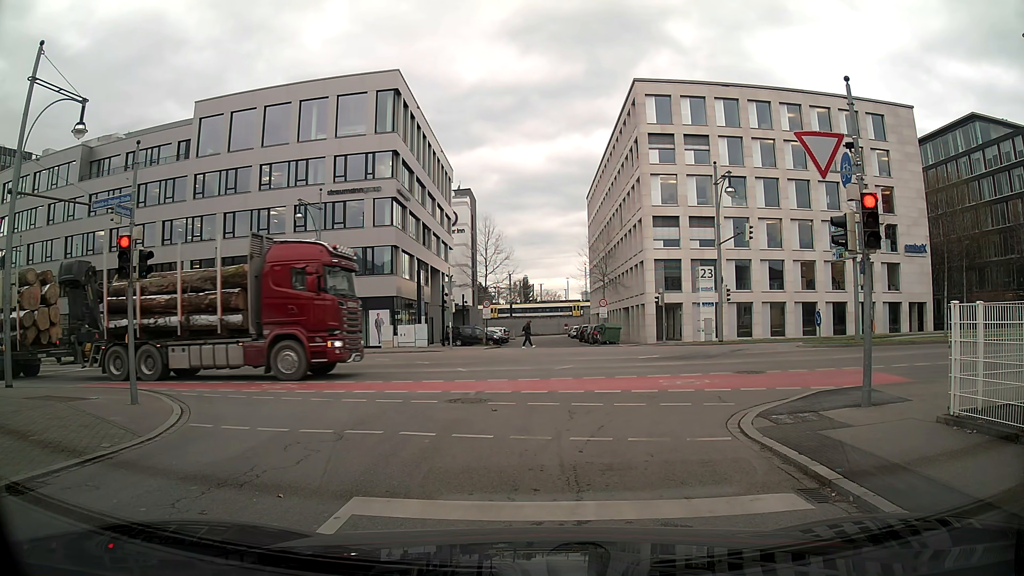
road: residential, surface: asphalt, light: Day
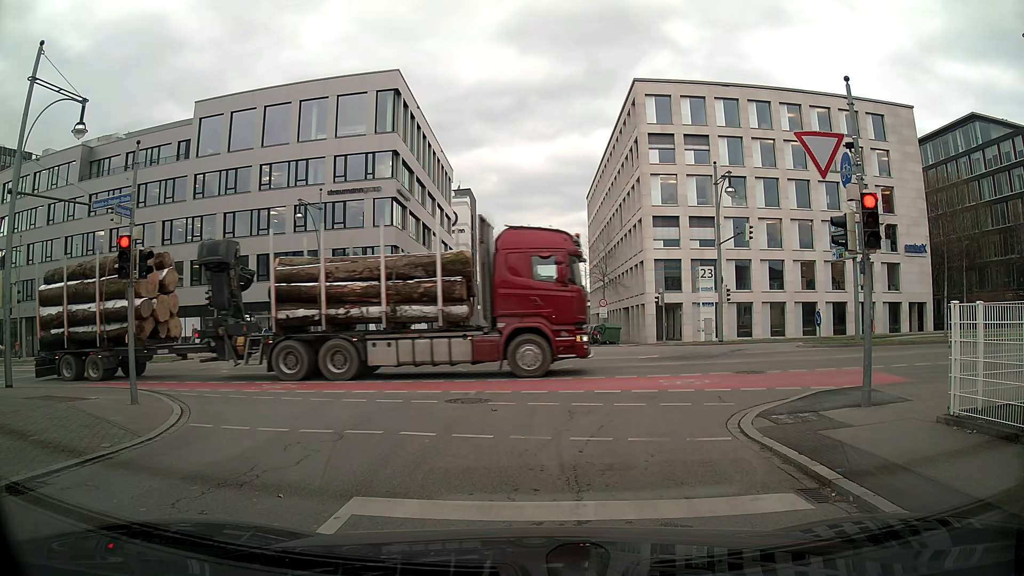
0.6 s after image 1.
(0.0, 0.0) m; 0°
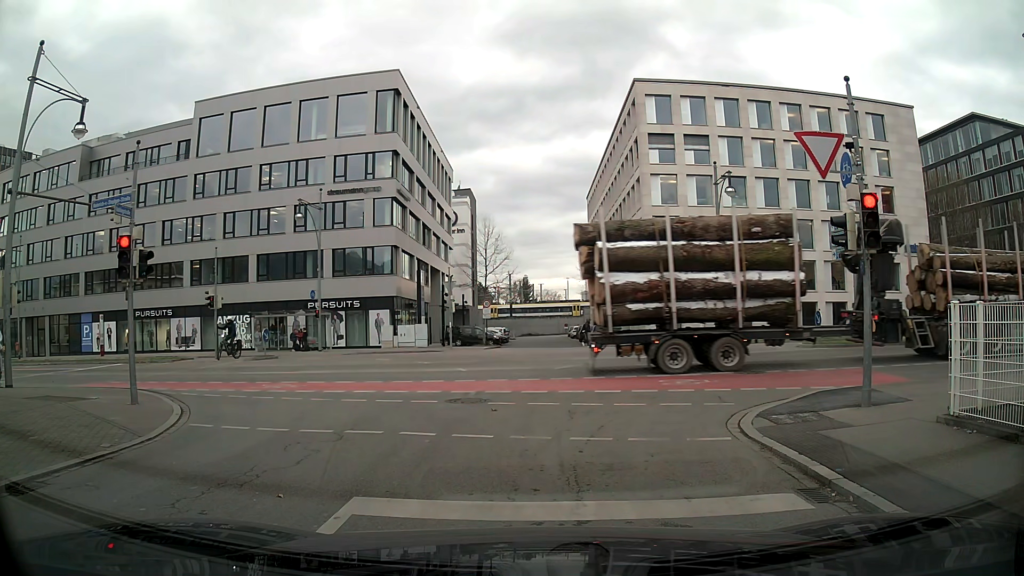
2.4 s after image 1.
(0.0, 0.0) m; 0°
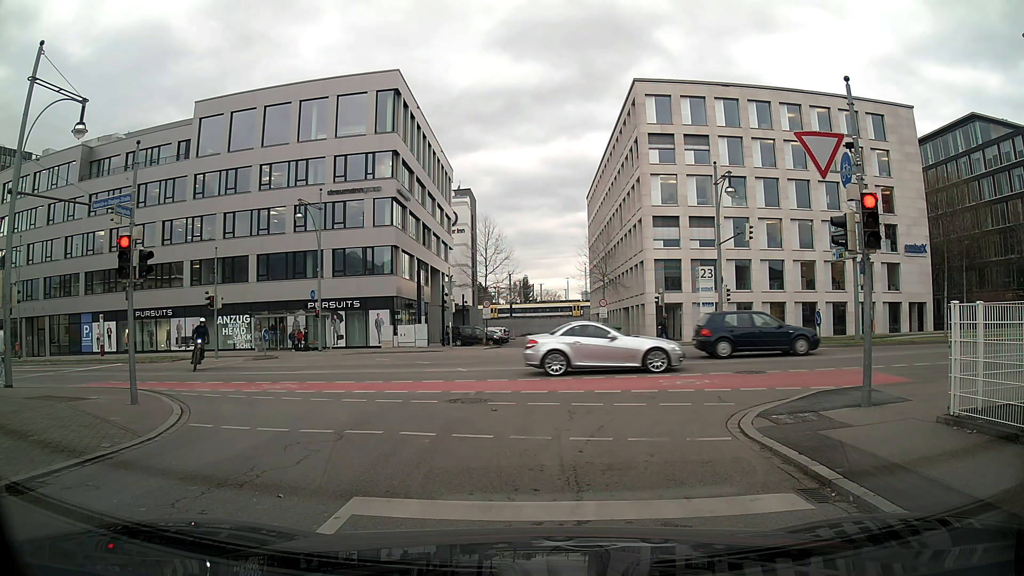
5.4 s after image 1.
(0.0, 0.0) m; 0°
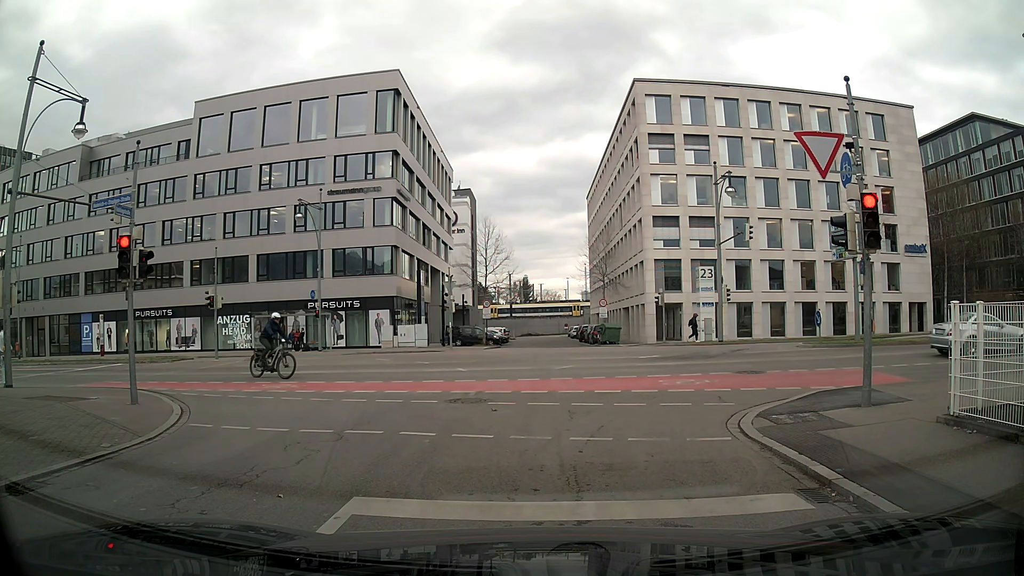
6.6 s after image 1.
(0.0, 0.0) m; 0°
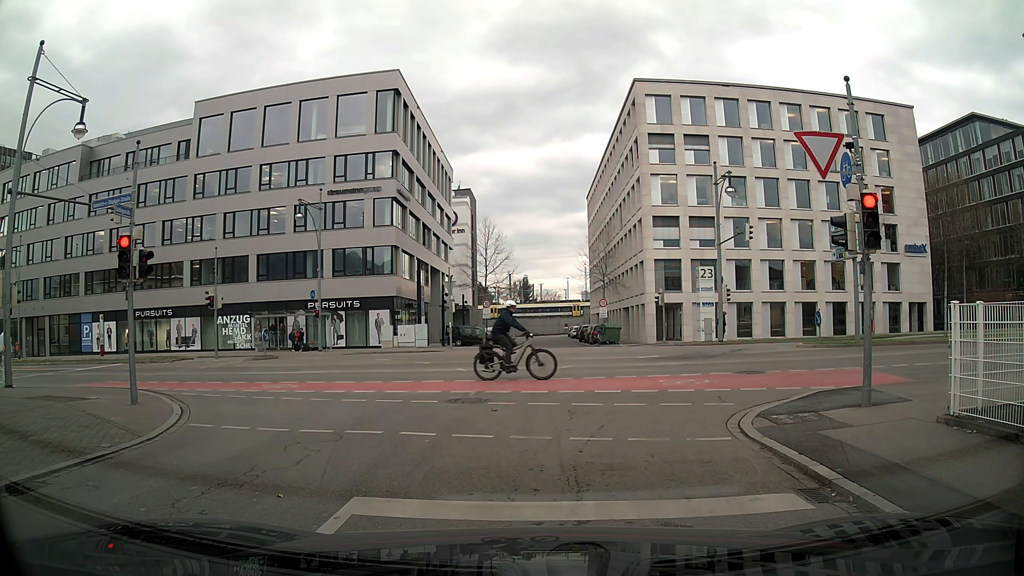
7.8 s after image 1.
(0.0, 0.0) m; 0°
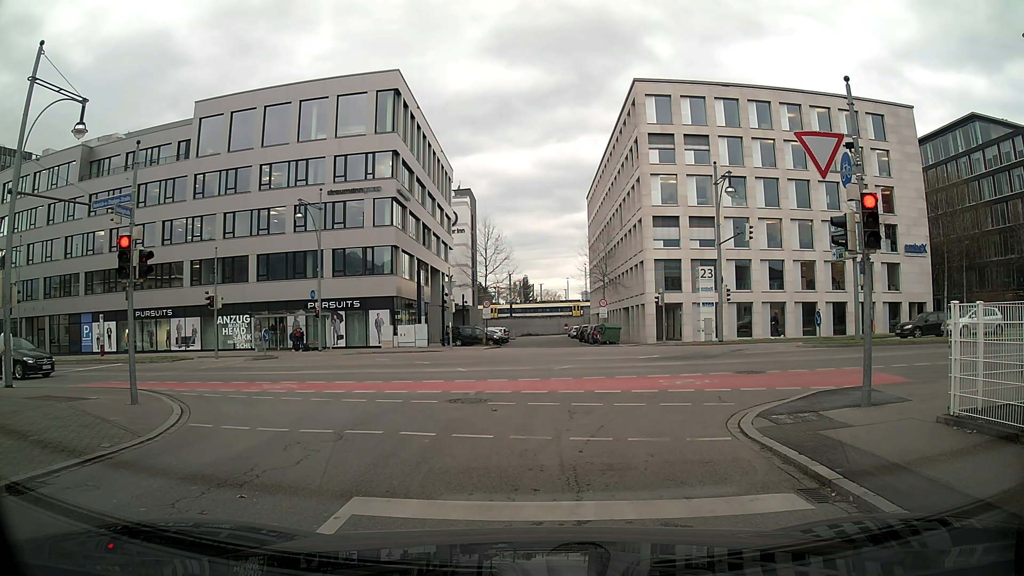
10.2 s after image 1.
(0.0, 0.0) m; 0°
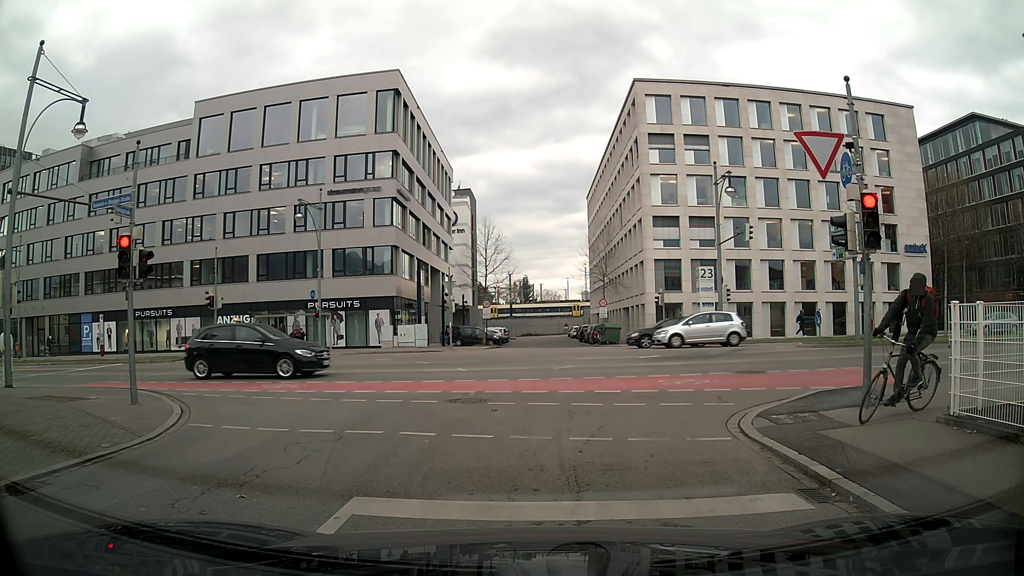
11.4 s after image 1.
(0.0, 0.0) m; 0°
